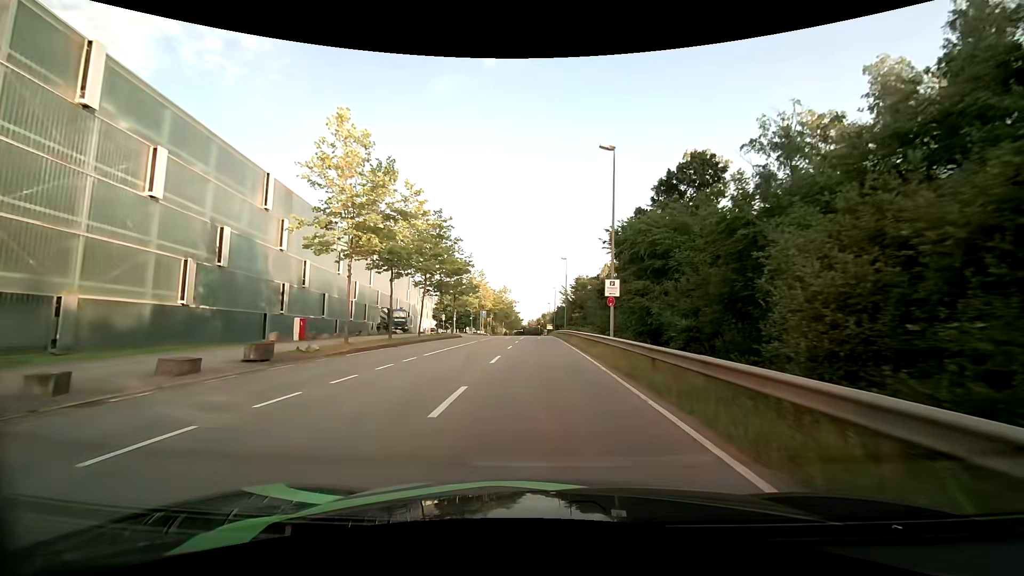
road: secondary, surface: asphalt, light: Day
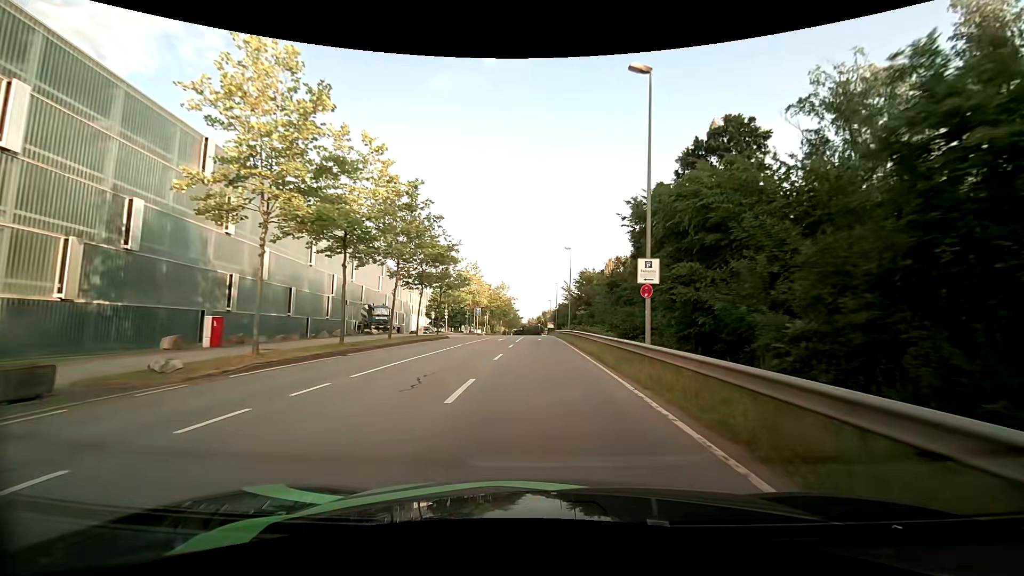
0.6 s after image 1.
(0.0, +7.8) m; 0°
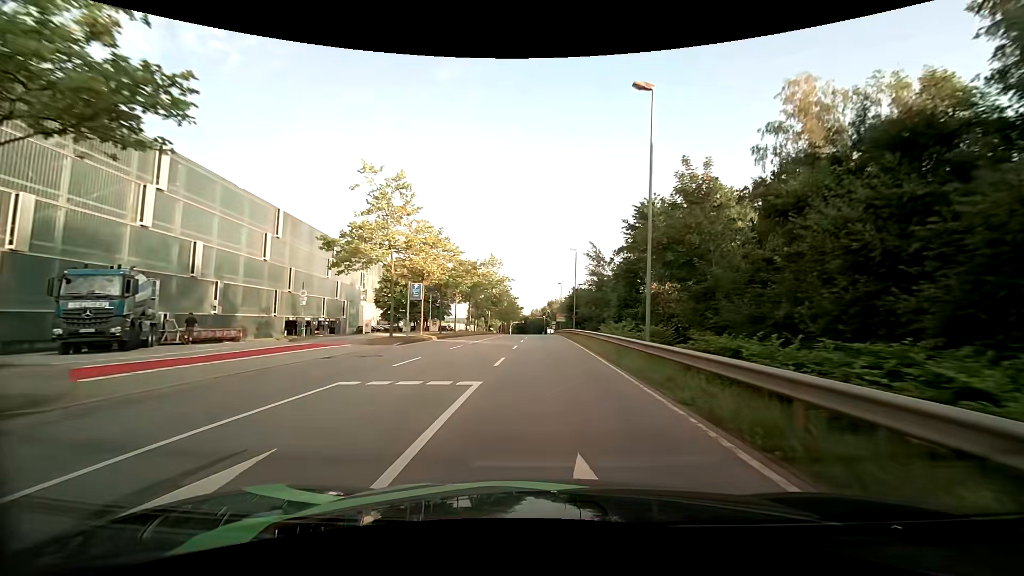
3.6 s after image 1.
(-0.3, +38.7) m; -1°
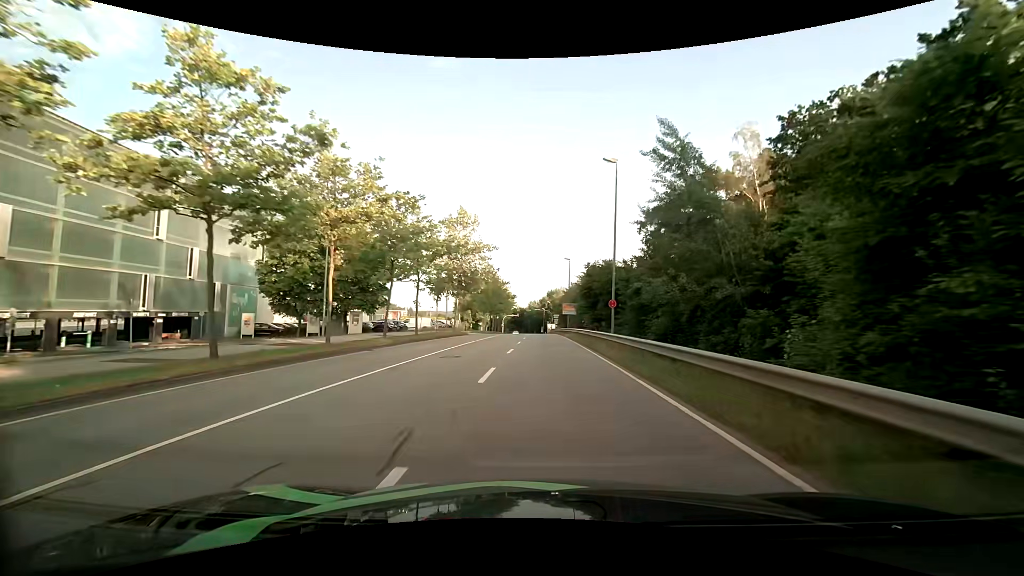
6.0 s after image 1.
(+0.4, +31.4) m; +1°
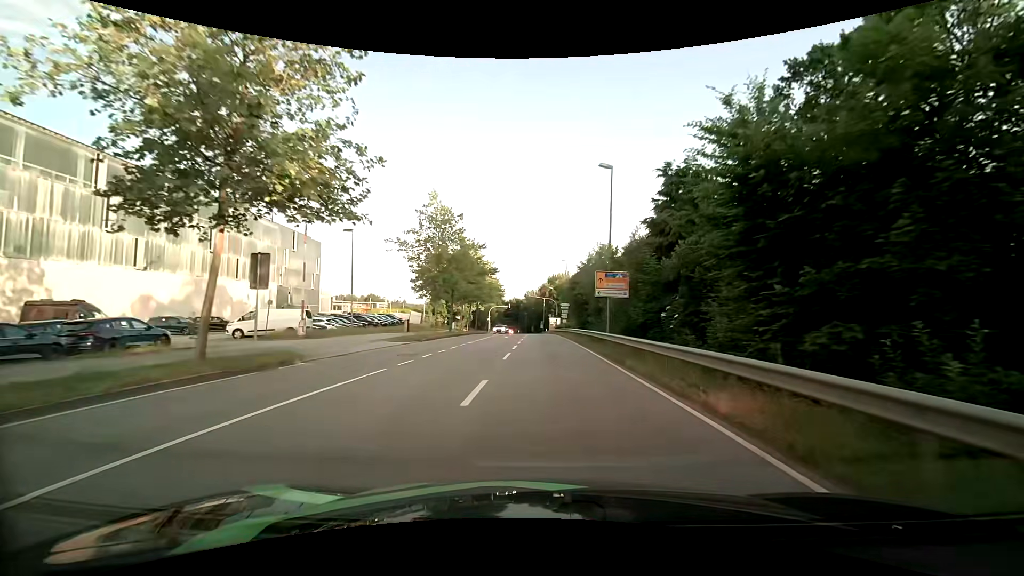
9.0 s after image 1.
(+0.2, +38.8) m; 0°
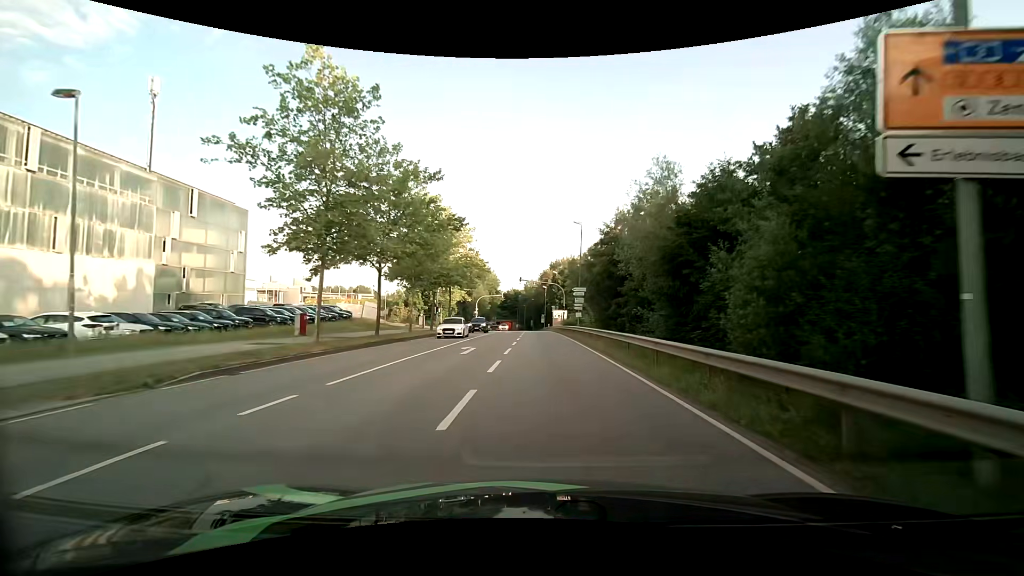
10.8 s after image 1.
(0.0, +23.0) m; 0°
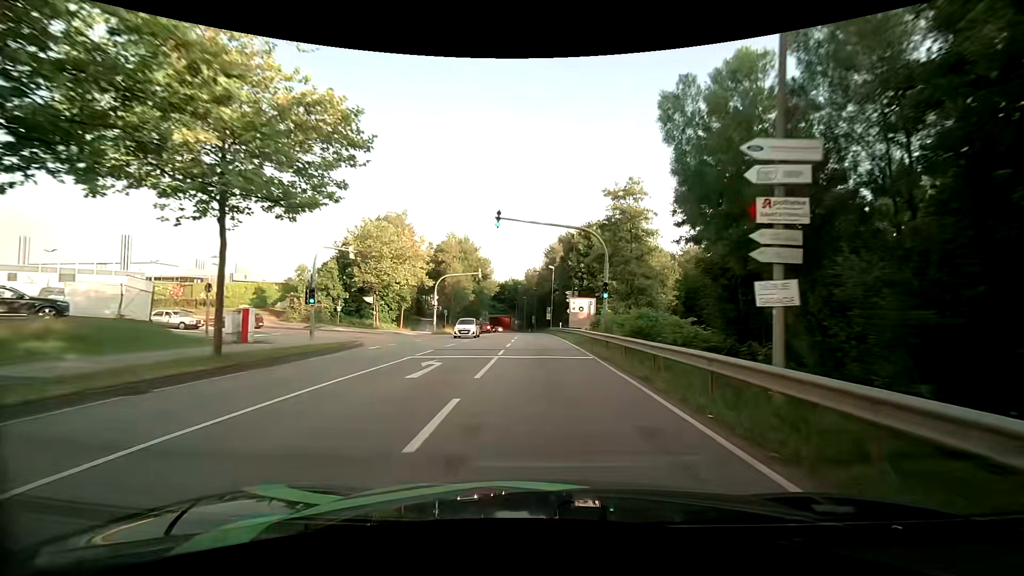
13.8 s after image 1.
(0.0, +36.9) m; 0°
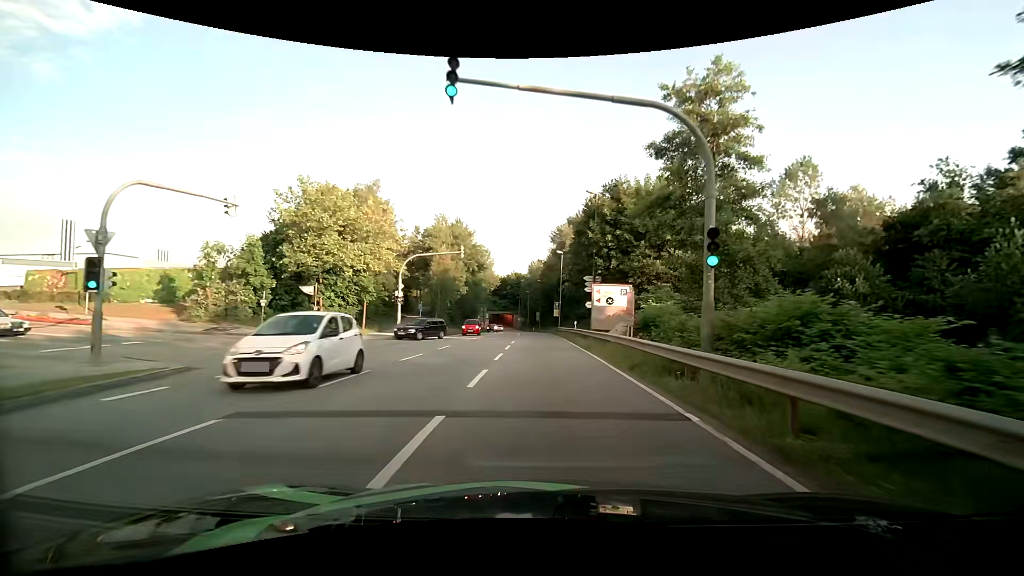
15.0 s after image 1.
(-0.1, +14.6) m; -1°
(0, +10) (0, +20) (0, +30) (0, +40) (0, +50) (0, +60) (-1, +70) (-1, +80) (-2, +90) (-2, +100) m
